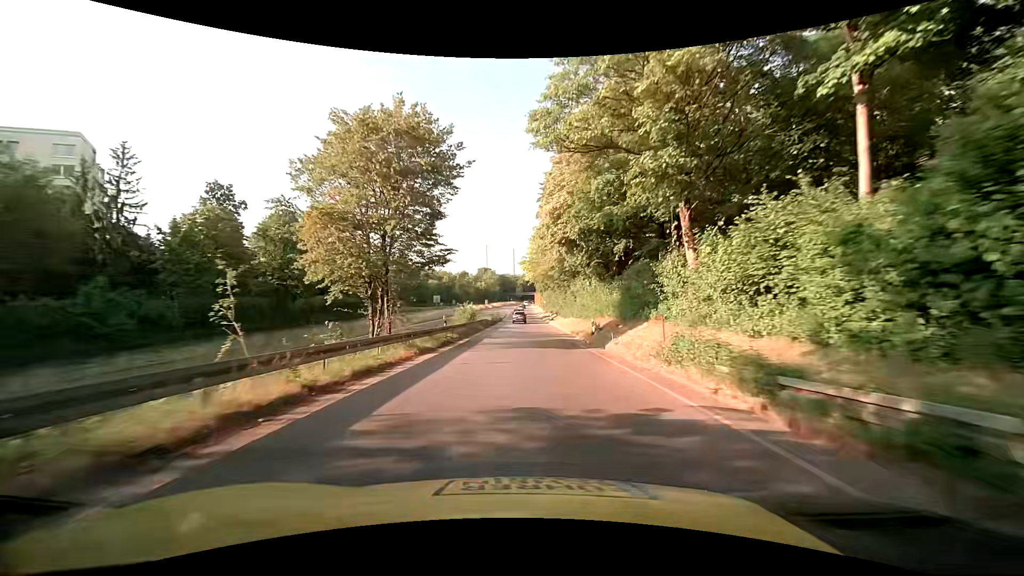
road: trunk_link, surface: asphalt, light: Day
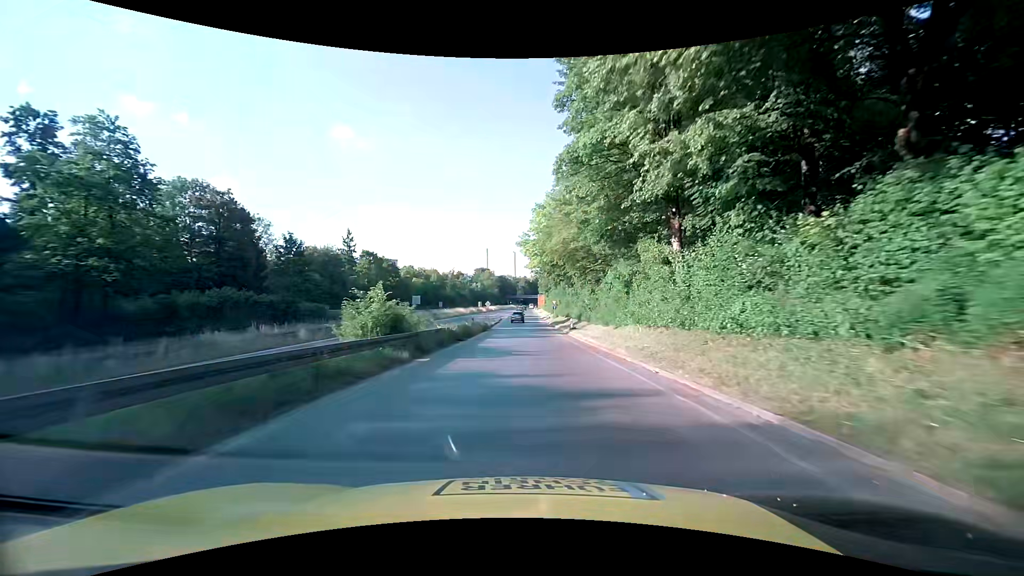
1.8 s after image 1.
(+0.1, +29.2) m; 0°
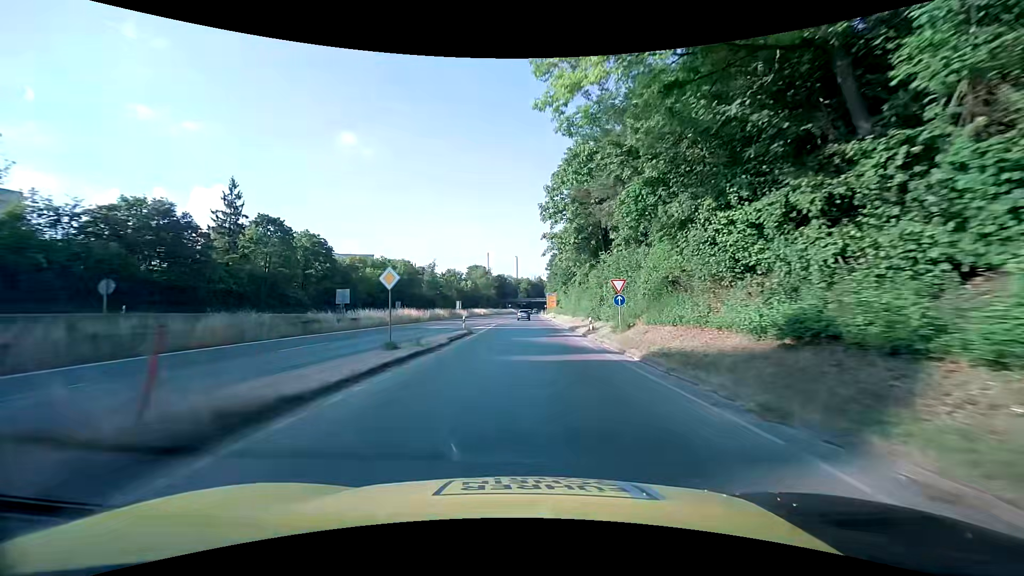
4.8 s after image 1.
(-0.2, +49.1) m; 0°
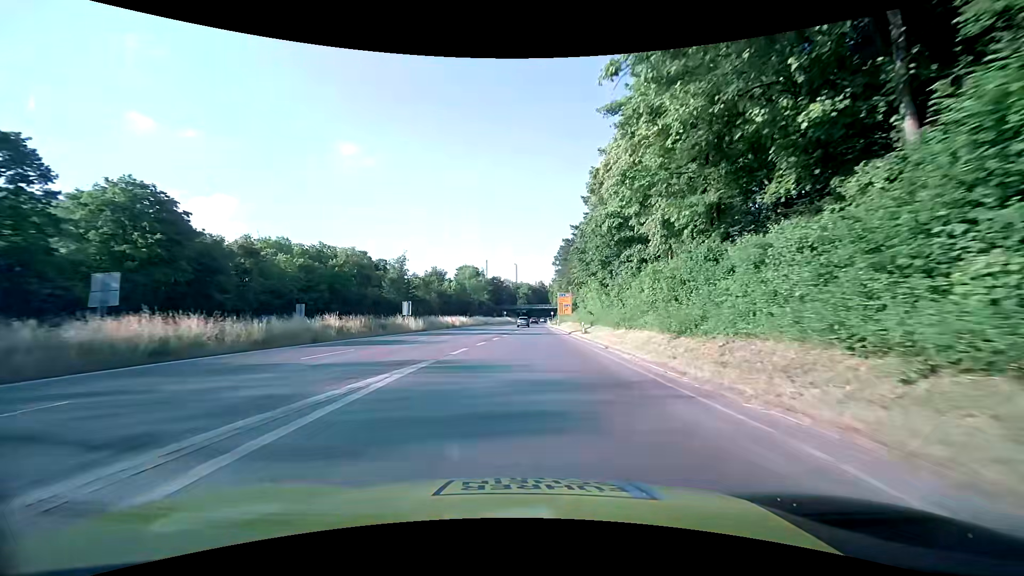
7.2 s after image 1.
(-0.1, +39.0) m; 0°
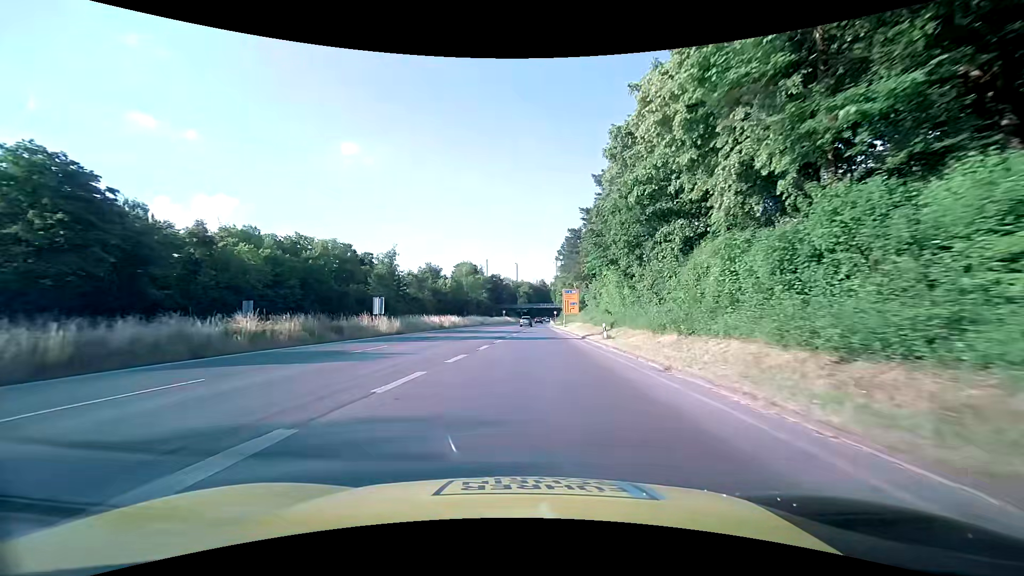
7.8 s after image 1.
(0.0, +9.7) m; 0°
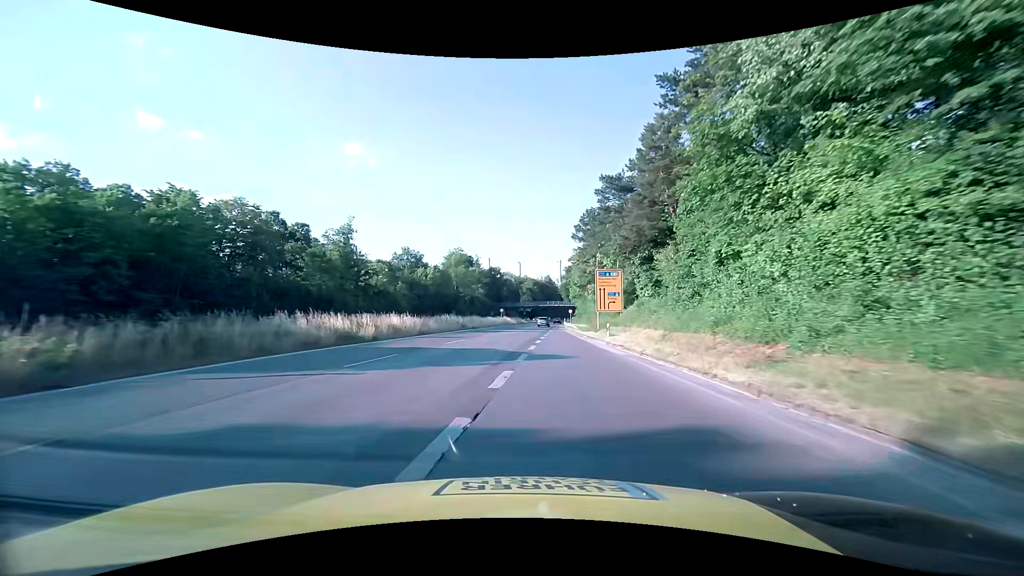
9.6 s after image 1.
(-0.3, +29.6) m; -1°
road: trunk
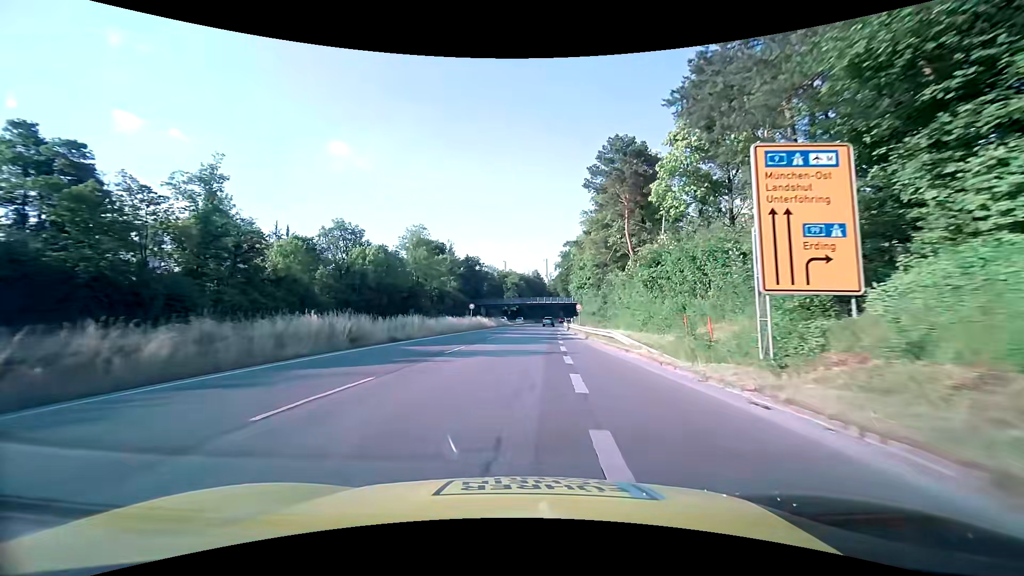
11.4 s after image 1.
(+0.3, +30.8) m; +1°
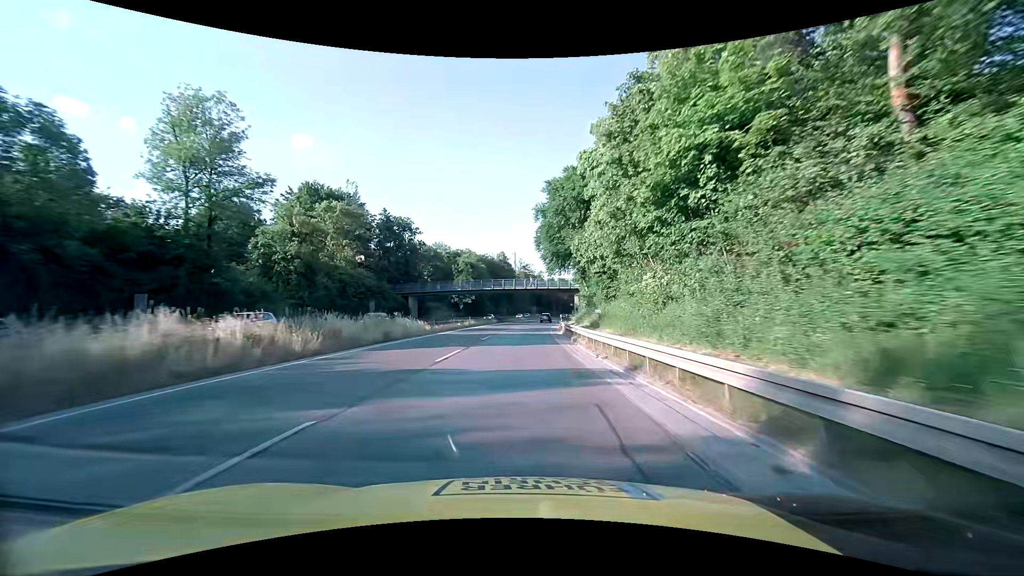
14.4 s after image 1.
(+2.0, +52.3) m; +3°
(0, +10) (0, +20) (+1, +30) (+1, +40) (+1, +50) (+2, +60) (+3, +70) (+4, +80) (+5, +90) (+6, +100) m
